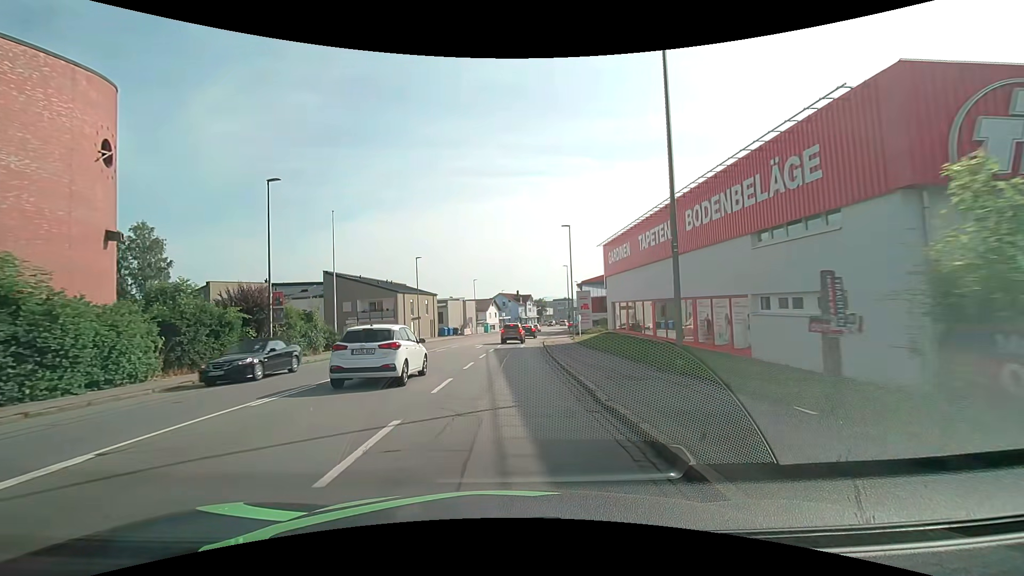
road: tertiary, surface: asphalt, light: Day
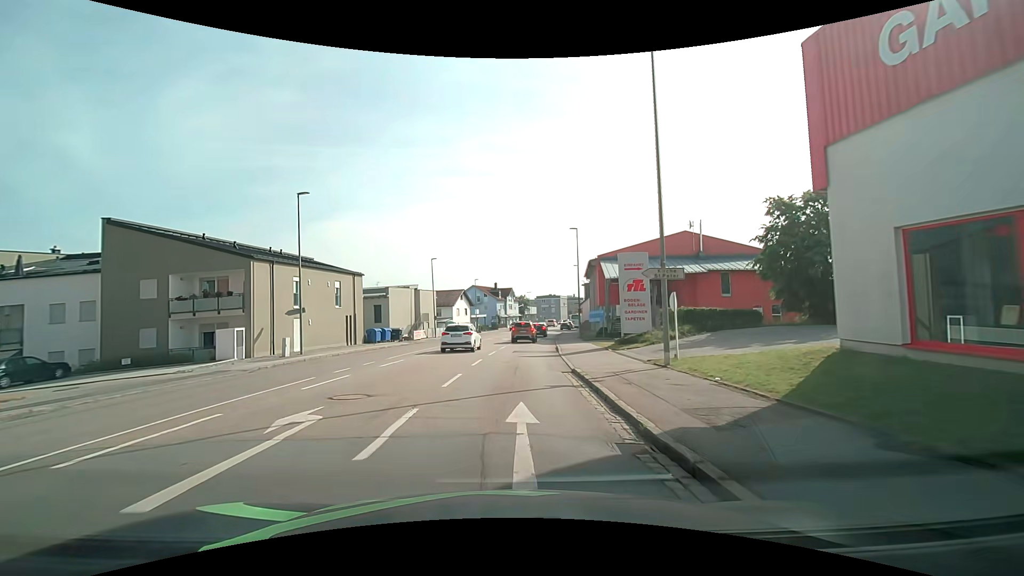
(+0.5, +29.8) m; +2°
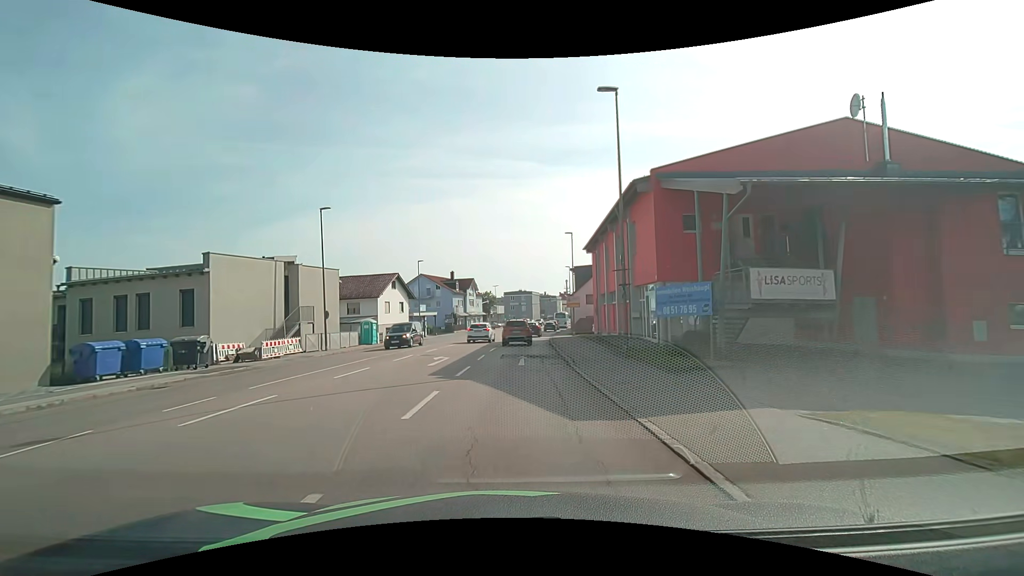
(+1.2, +28.1) m; +4°
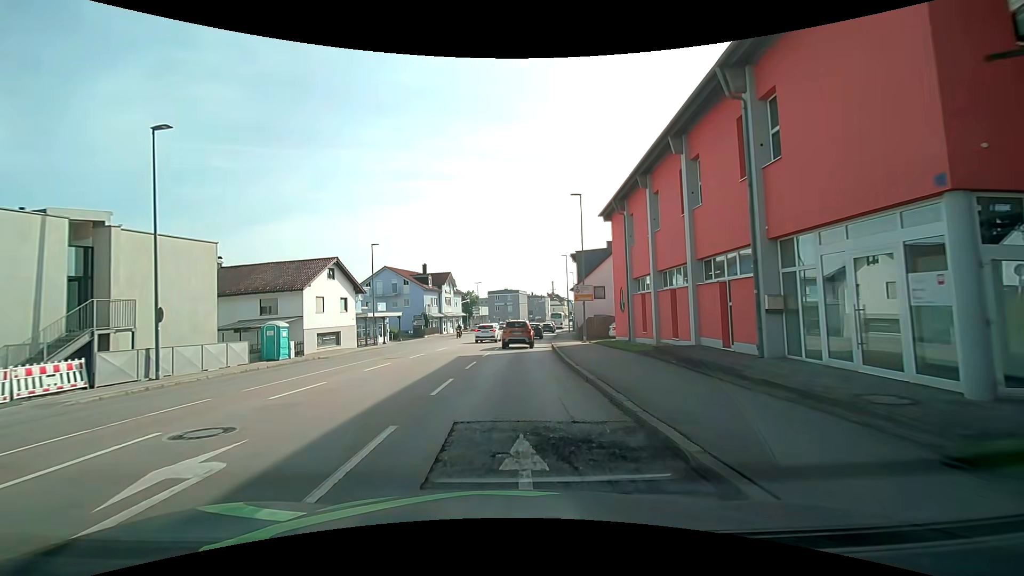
(+0.3, +15.3) m; +2°
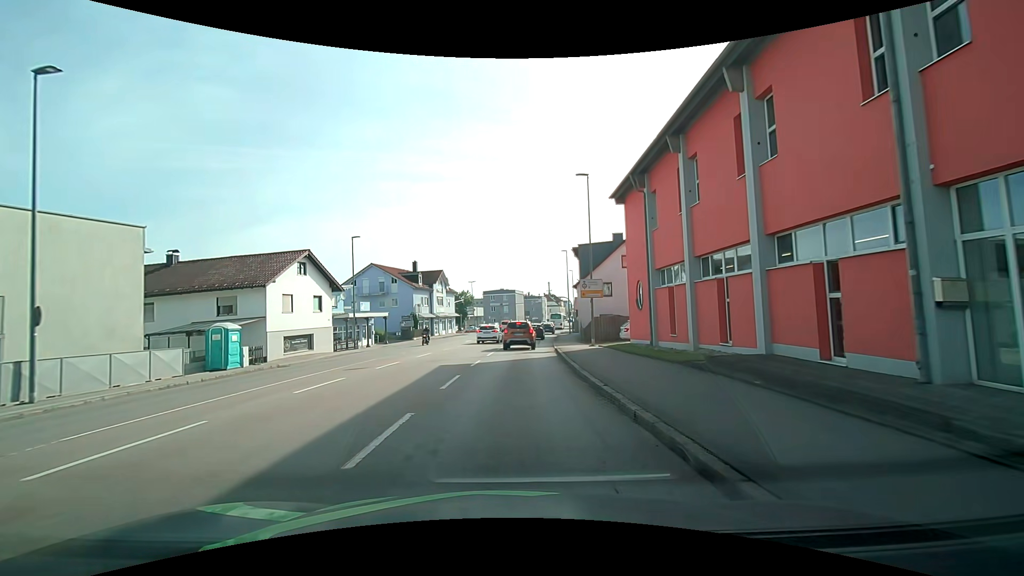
(0.0, +4.8) m; 0°
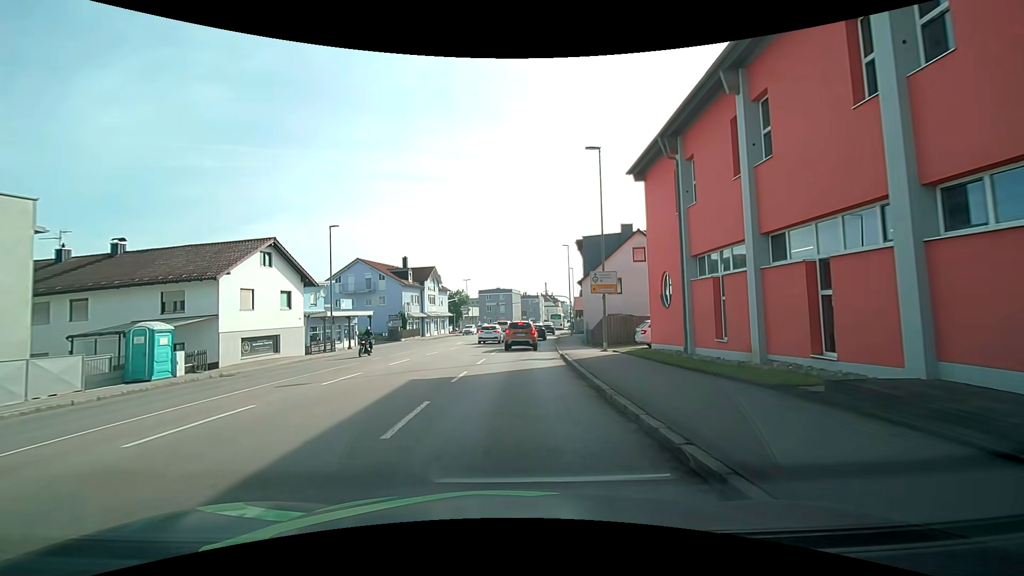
(0.0, +4.7) m; 0°
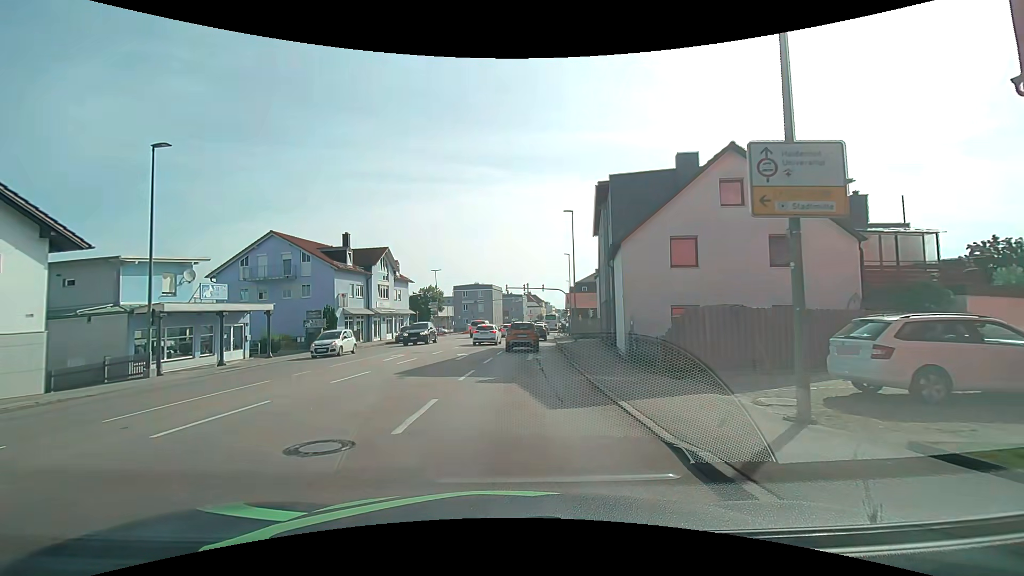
(+0.4, +17.7) m; +2°
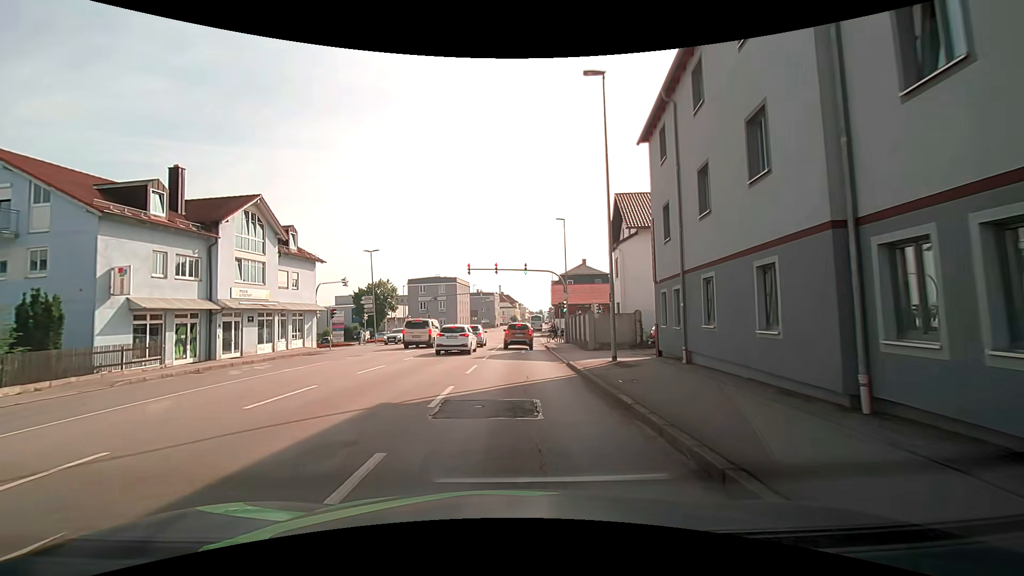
(+0.8, +22.1) m; +3°
